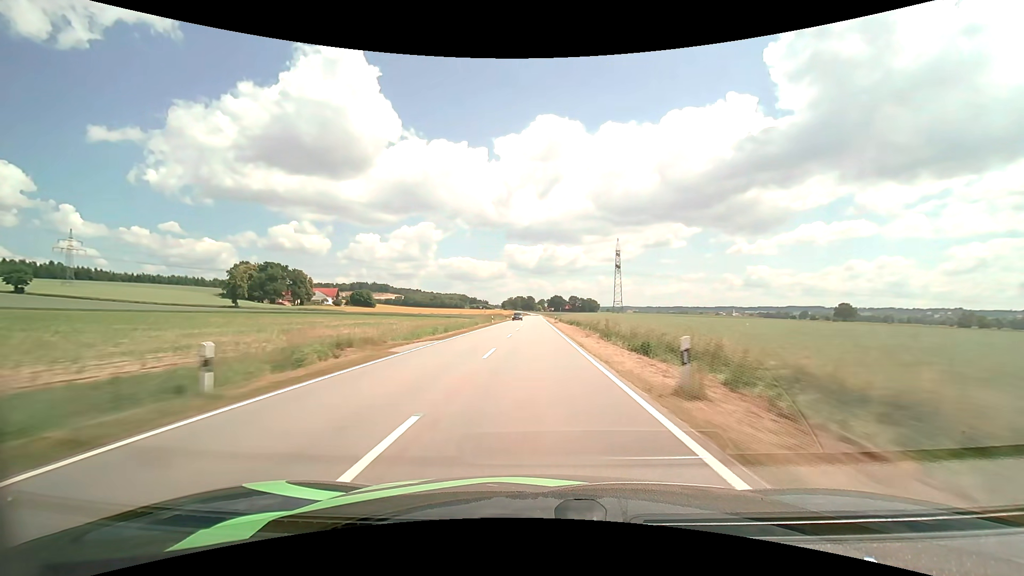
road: tertiary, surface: asphalt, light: Day
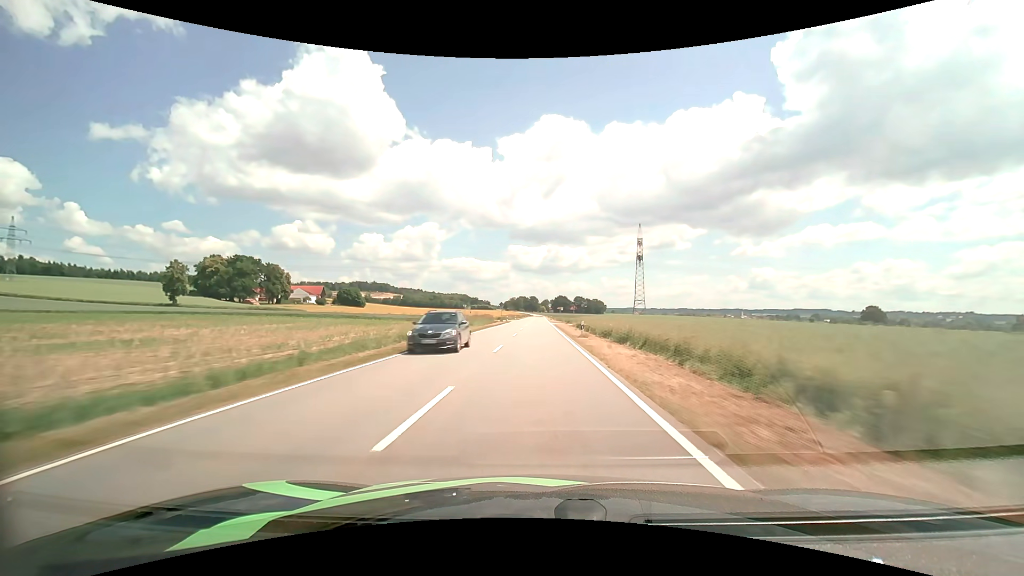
(-0.1, +34.4) m; 0°
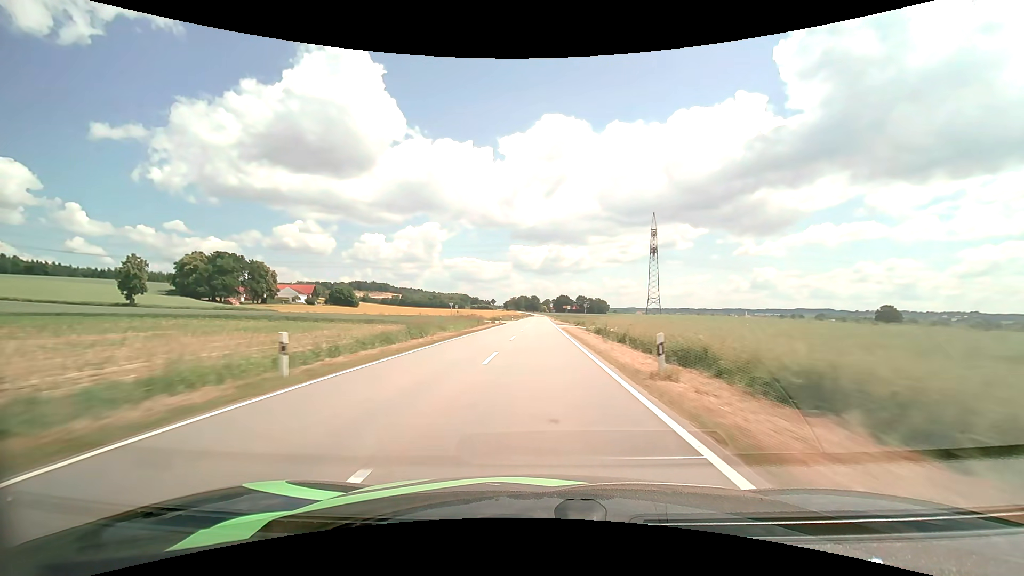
(0.0, +17.2) m; 0°
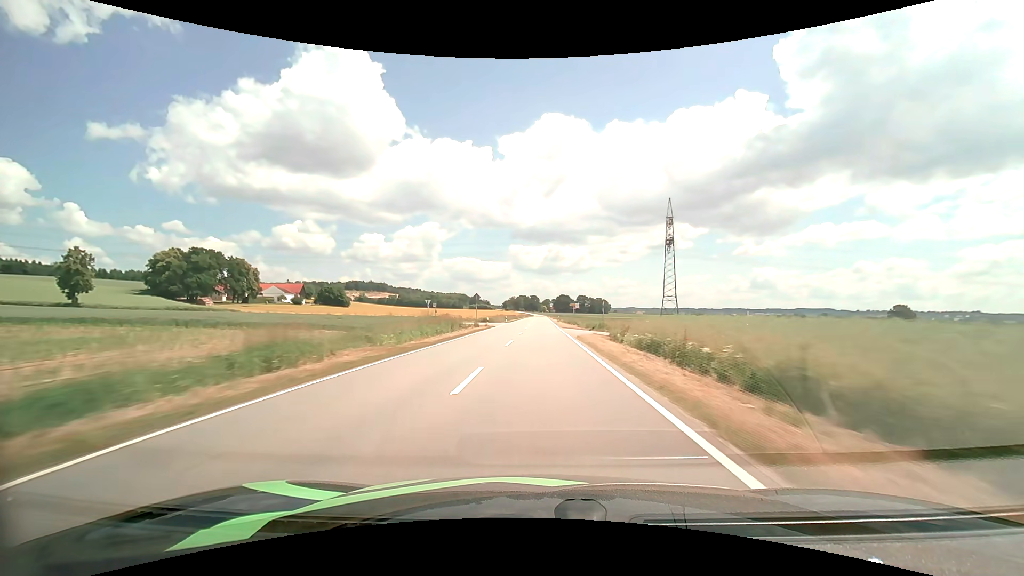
(0.0, +17.1) m; 0°
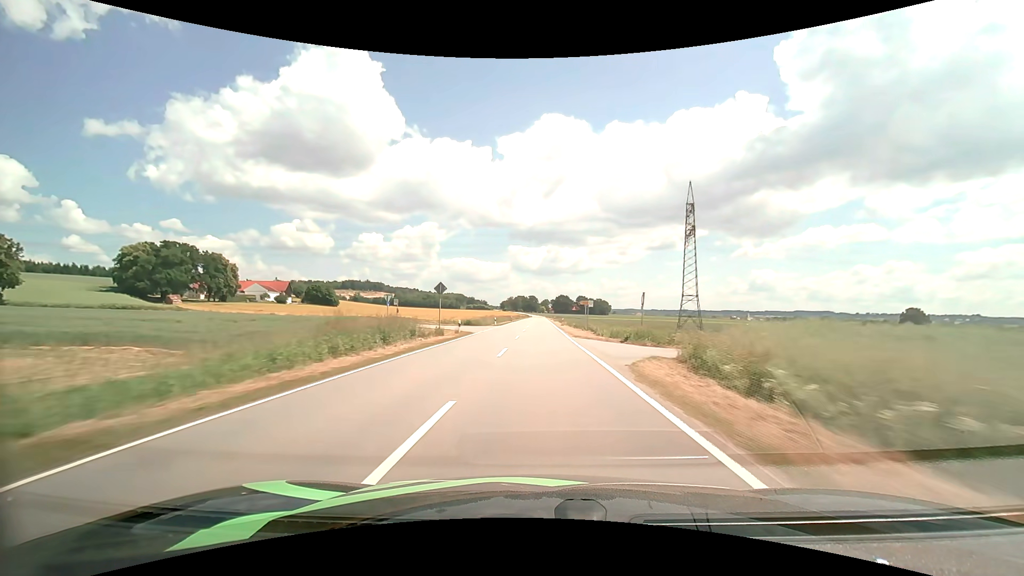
(0.0, +17.1) m; 0°
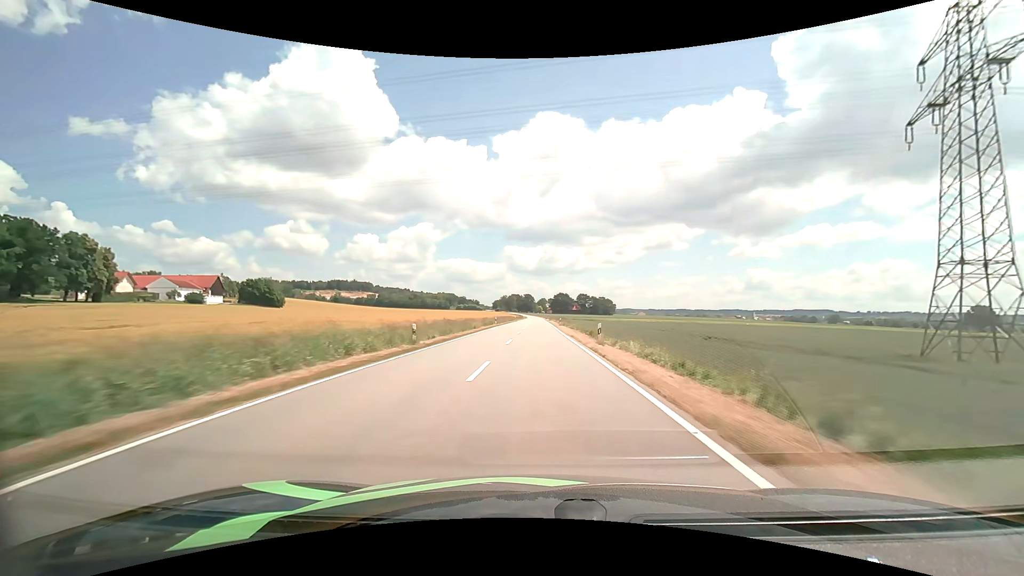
(+0.4, +68.3) m; +1°
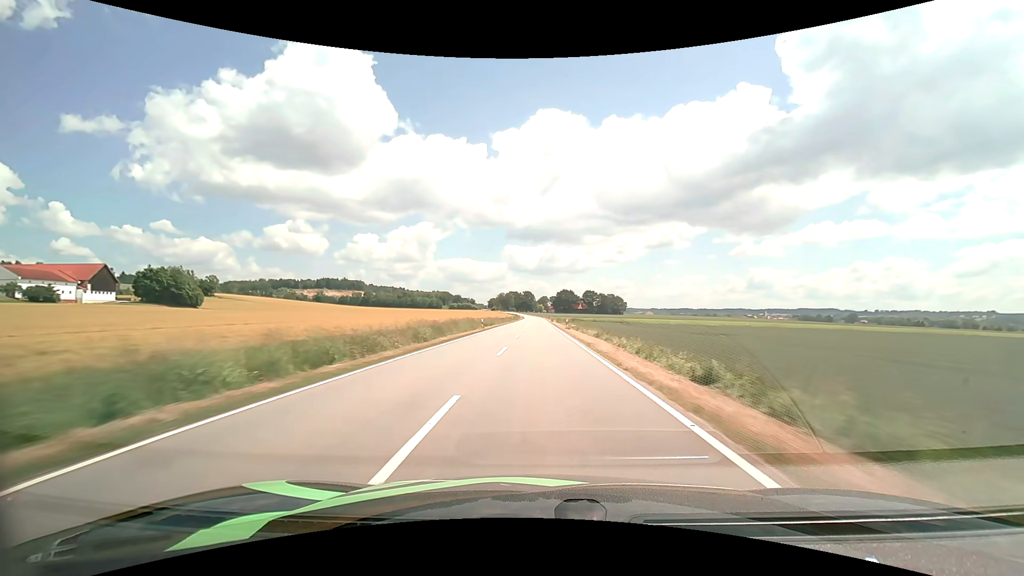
(-0.1, +68.1) m; 0°
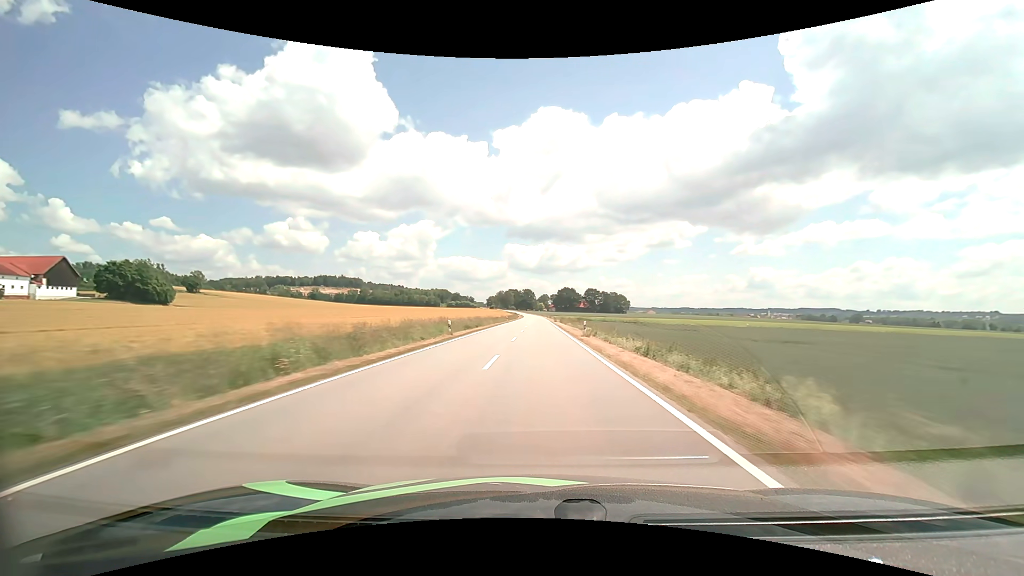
(0.0, +17.0) m; 0°
(0, +10) (0, +20) (0, +30) (0, +40) (0, +50) (0, +60) (0, +70) (0, +80) (0, +90) (0, +100) m
